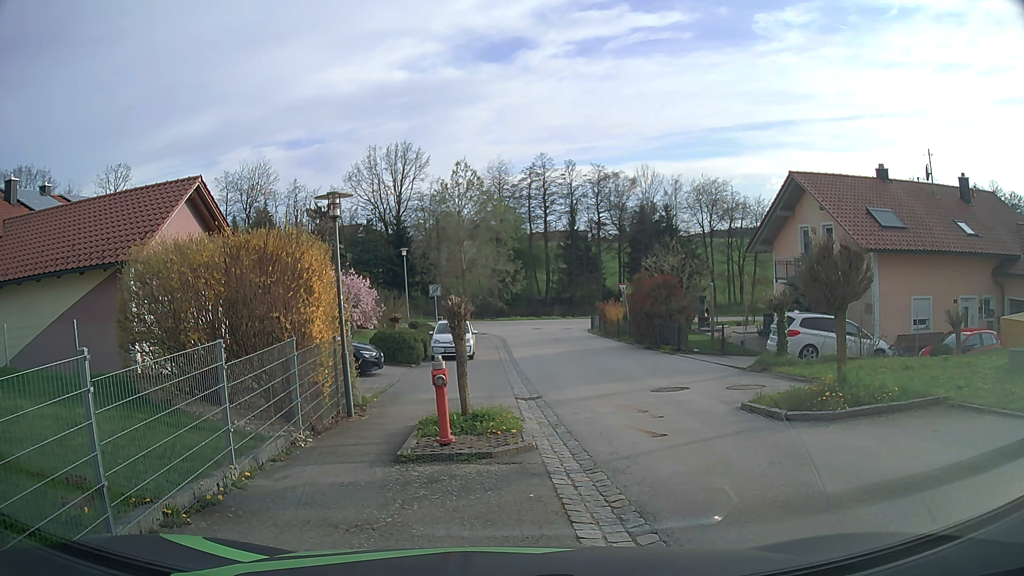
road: secondary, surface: asphalt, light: Day
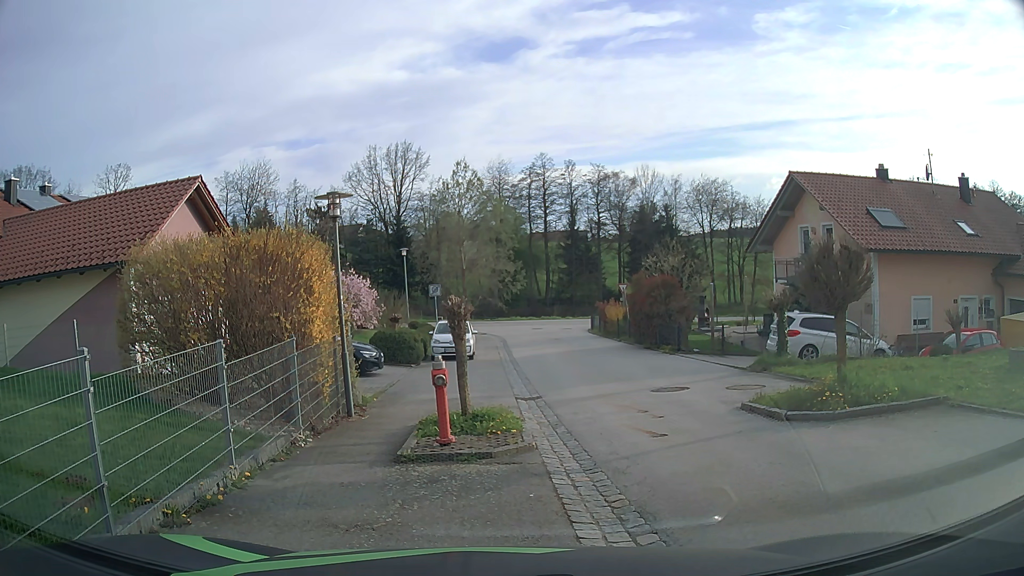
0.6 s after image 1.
(0.0, 0.0) m; 0°
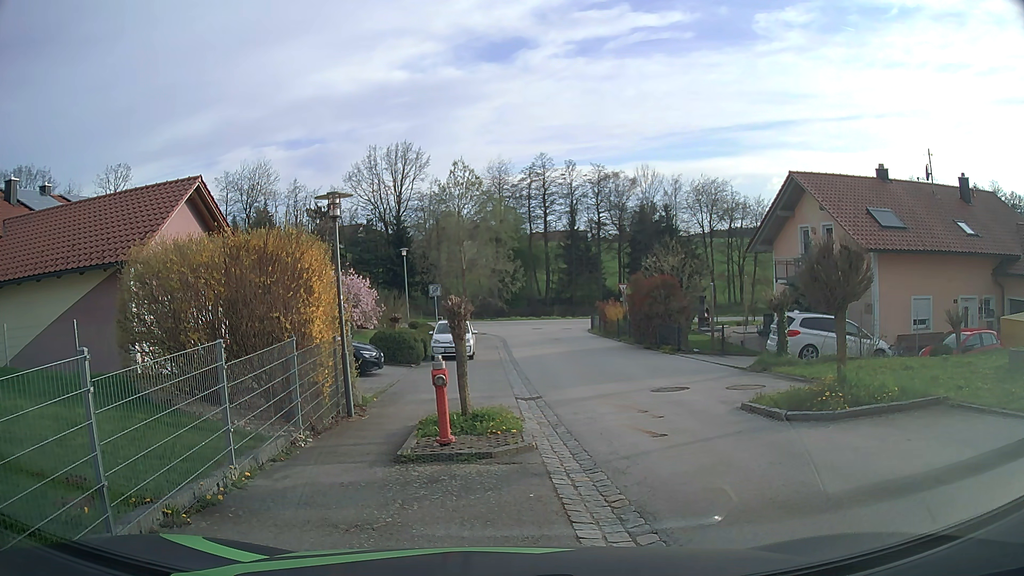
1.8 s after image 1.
(0.0, 0.0) m; 0°
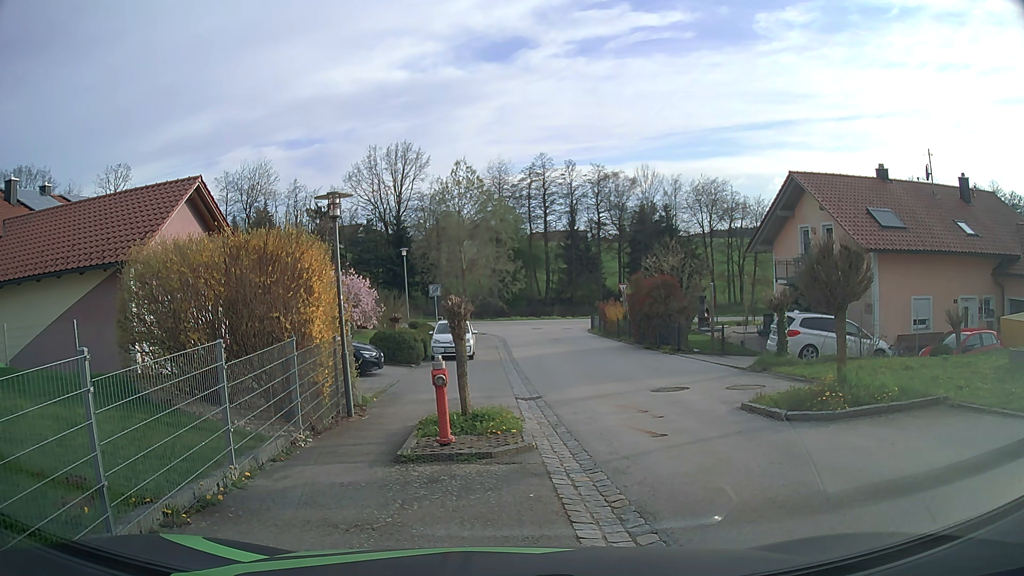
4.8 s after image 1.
(0.0, 0.0) m; 0°
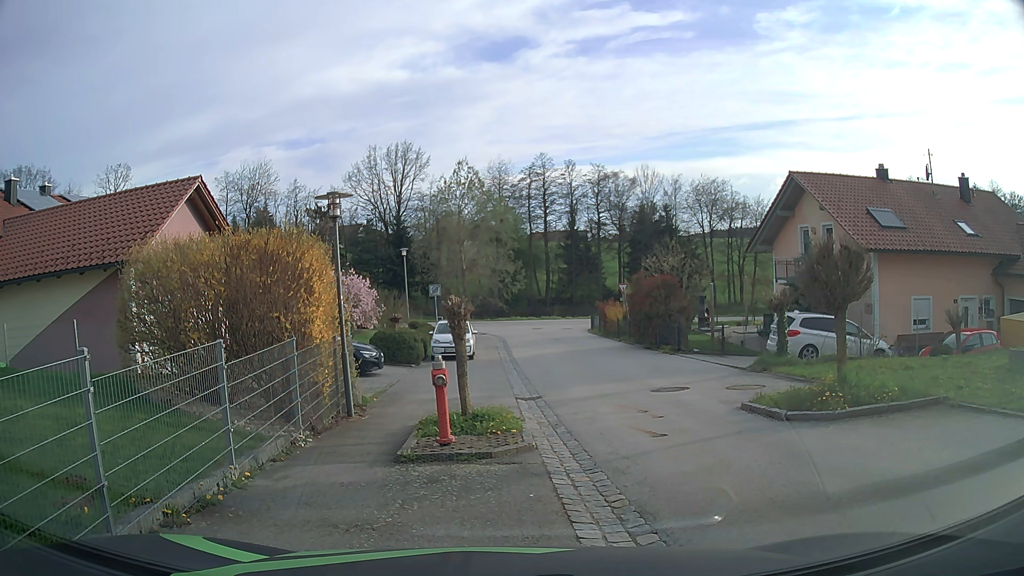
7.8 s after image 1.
(0.0, 0.0) m; 0°
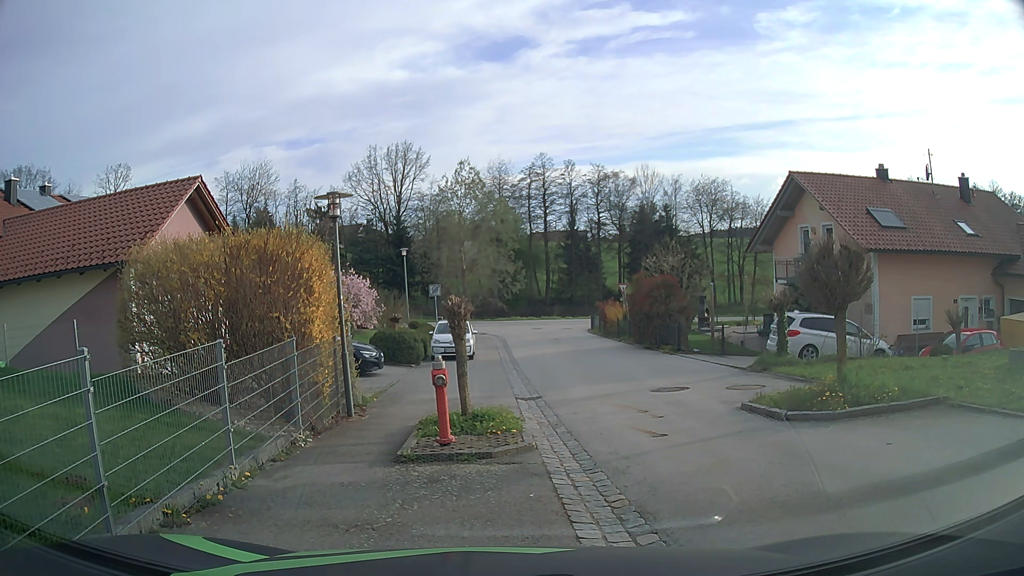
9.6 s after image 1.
(0.0, 0.0) m; 0°
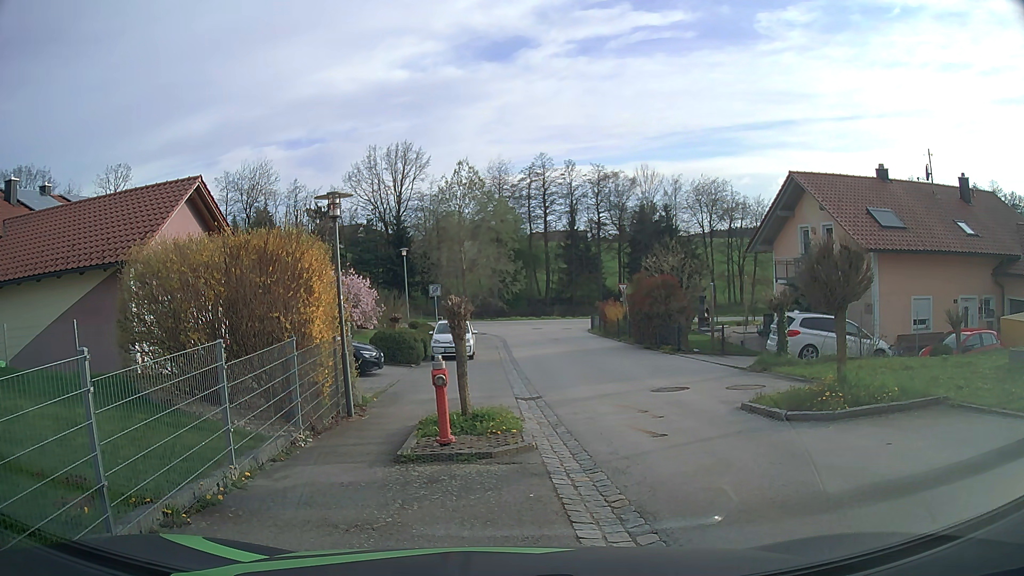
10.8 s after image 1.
(0.0, 0.0) m; 0°
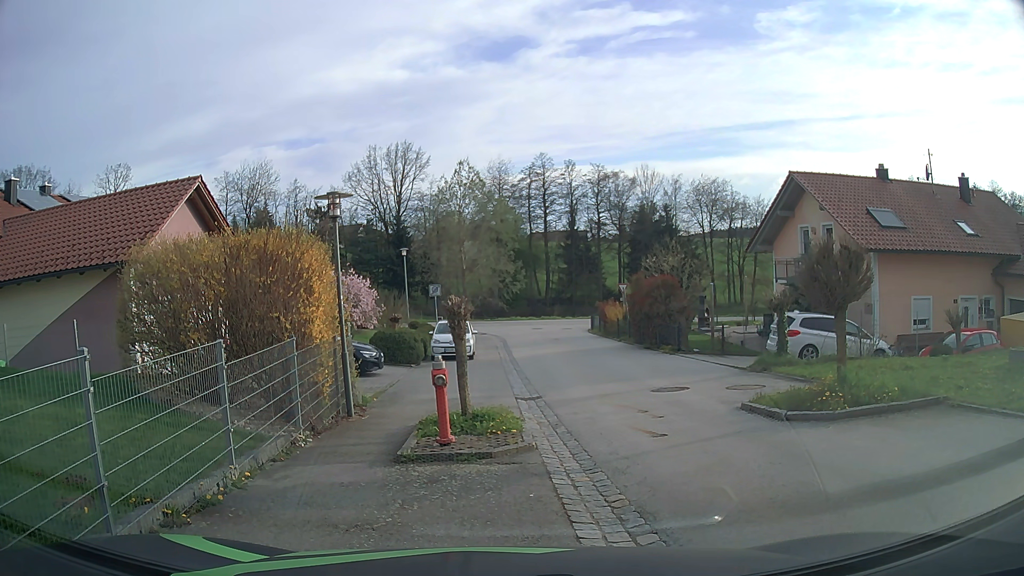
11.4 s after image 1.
(0.0, 0.0) m; 0°
